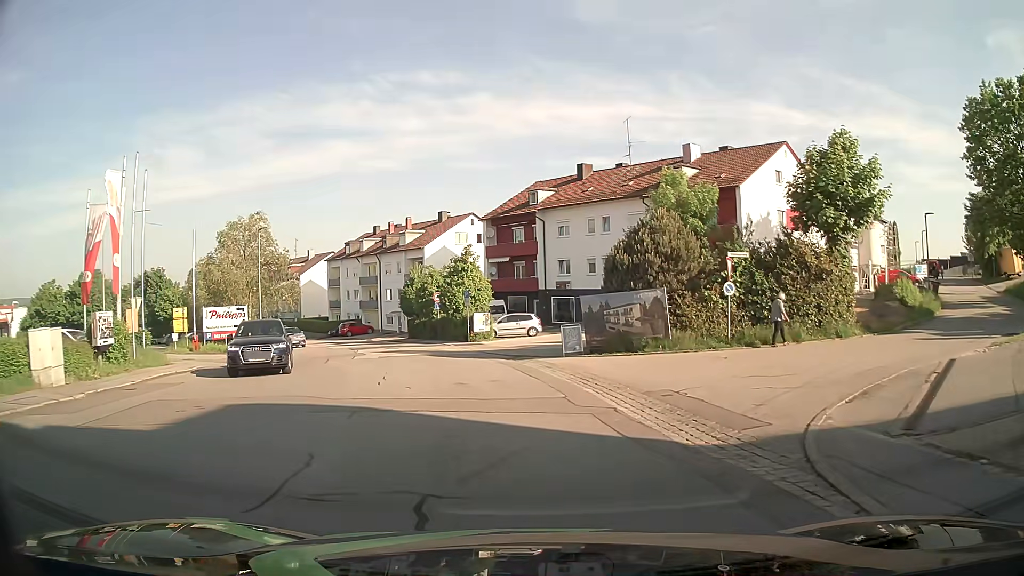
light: Day
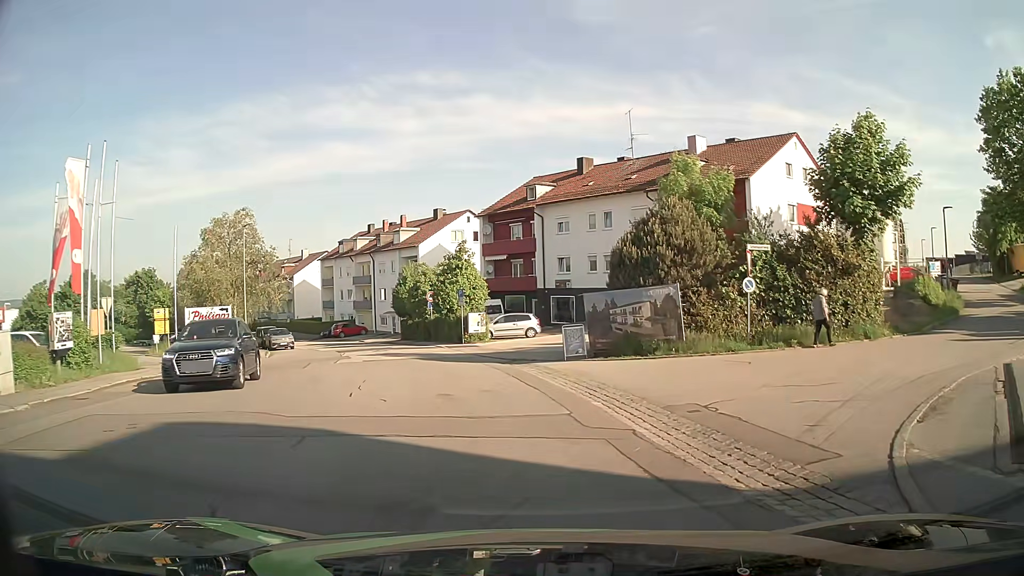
(0.0, +2.2) m; 0°
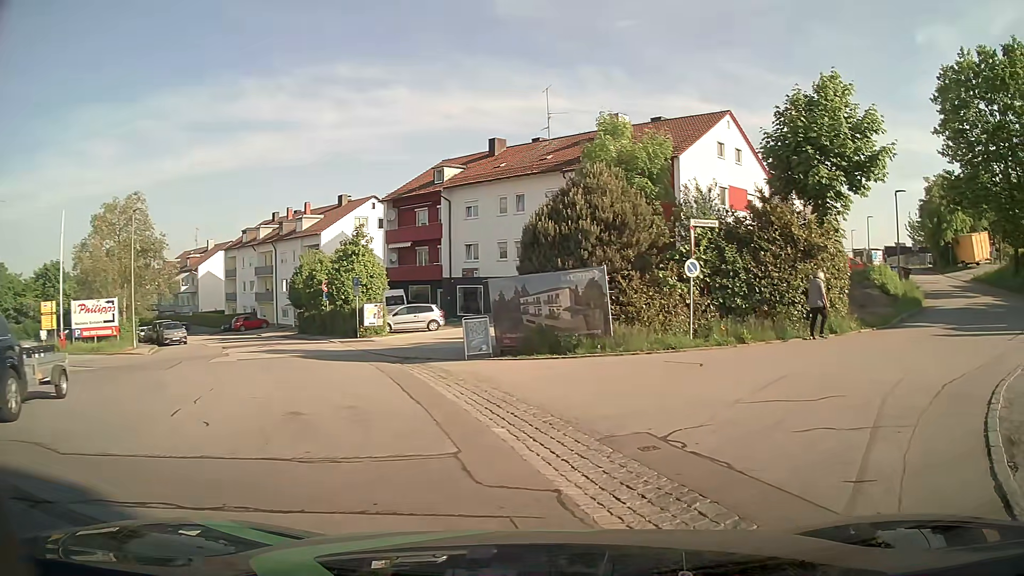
(+0.2, +3.4) m; +9°
